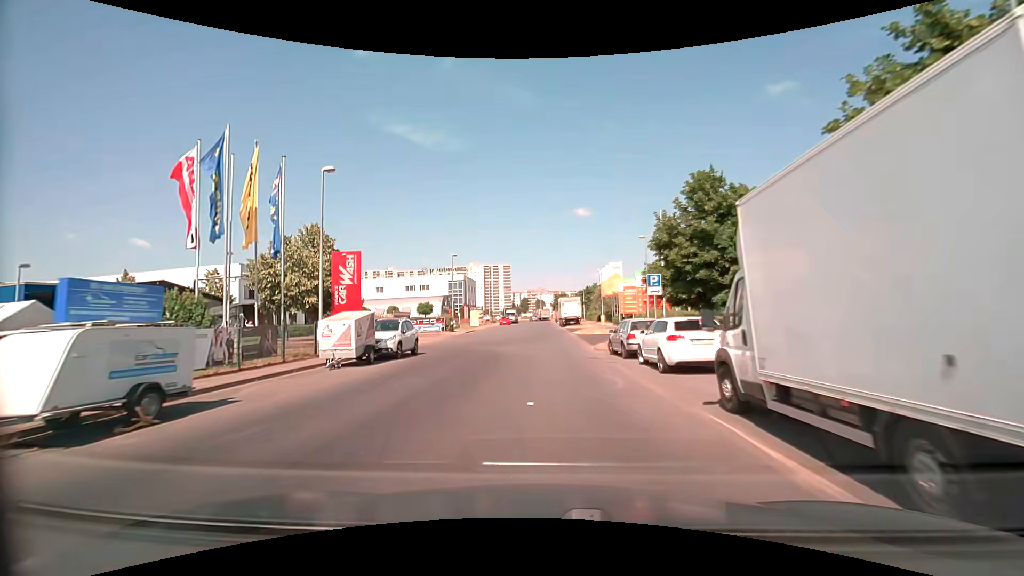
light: Day
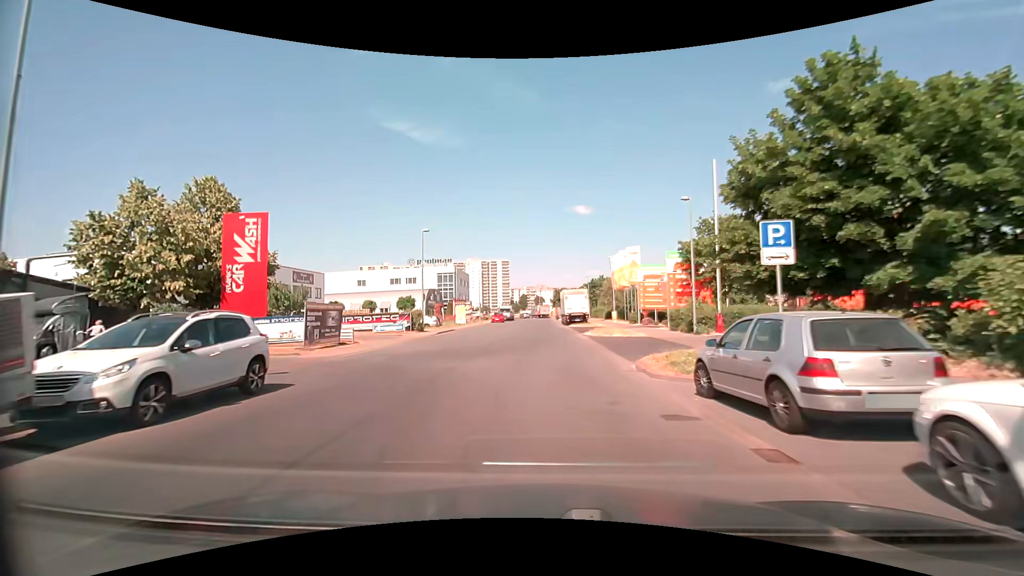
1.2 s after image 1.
(-0.1, +12.0) m; -1°
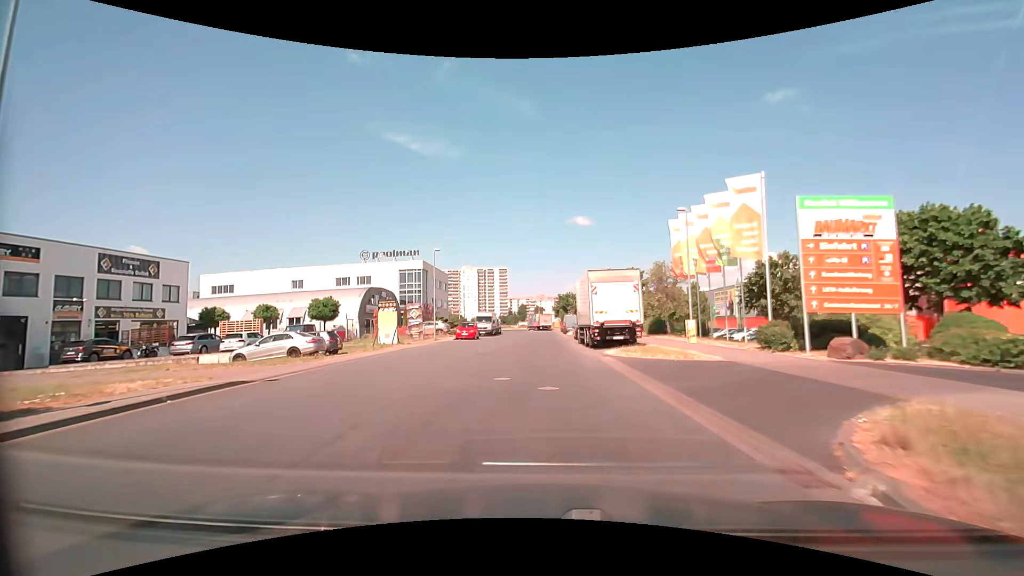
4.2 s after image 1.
(+0.2, +29.3) m; 0°
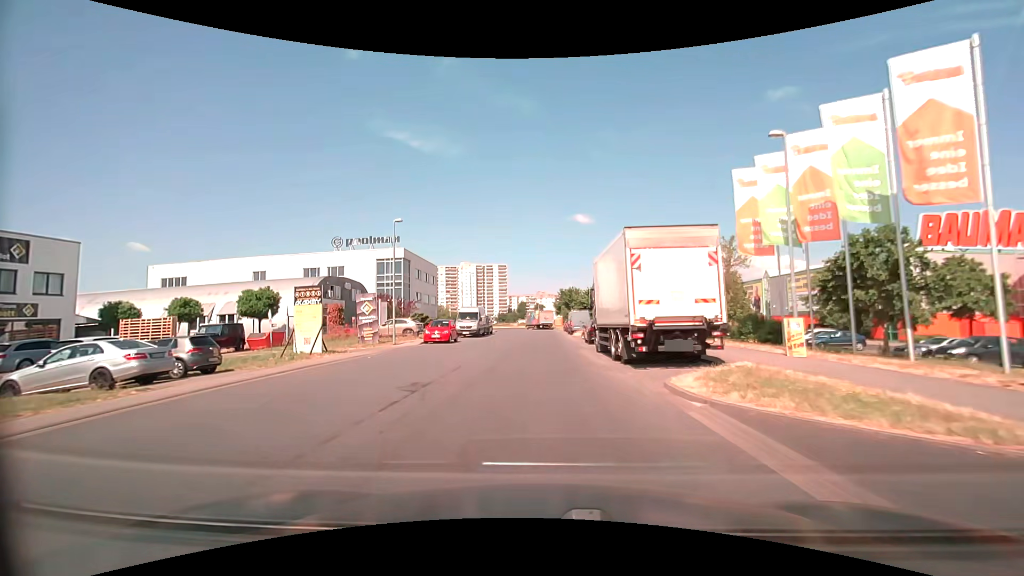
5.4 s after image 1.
(0.0, +11.2) m; 0°
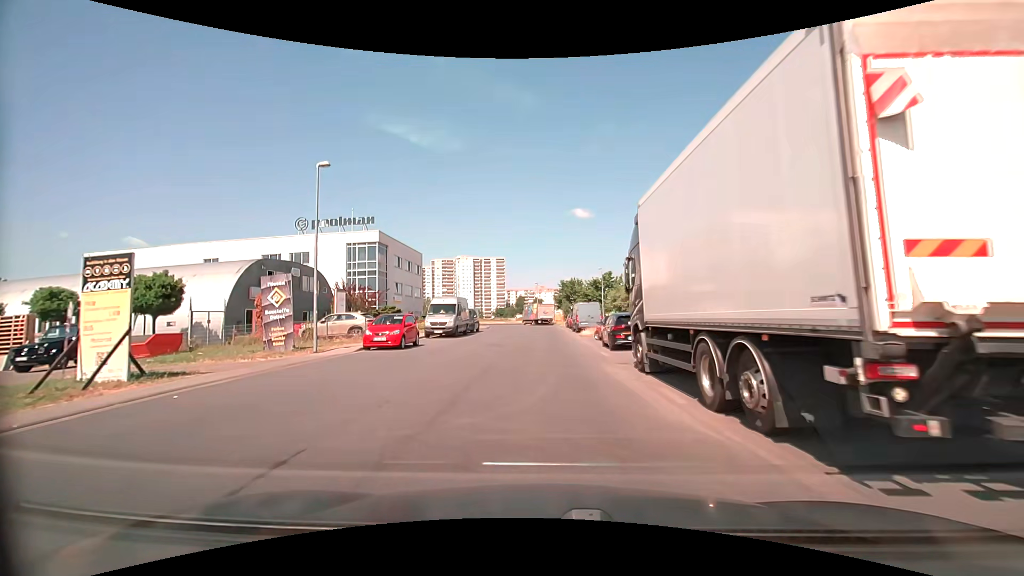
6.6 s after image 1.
(+0.1, +9.9) m; +1°
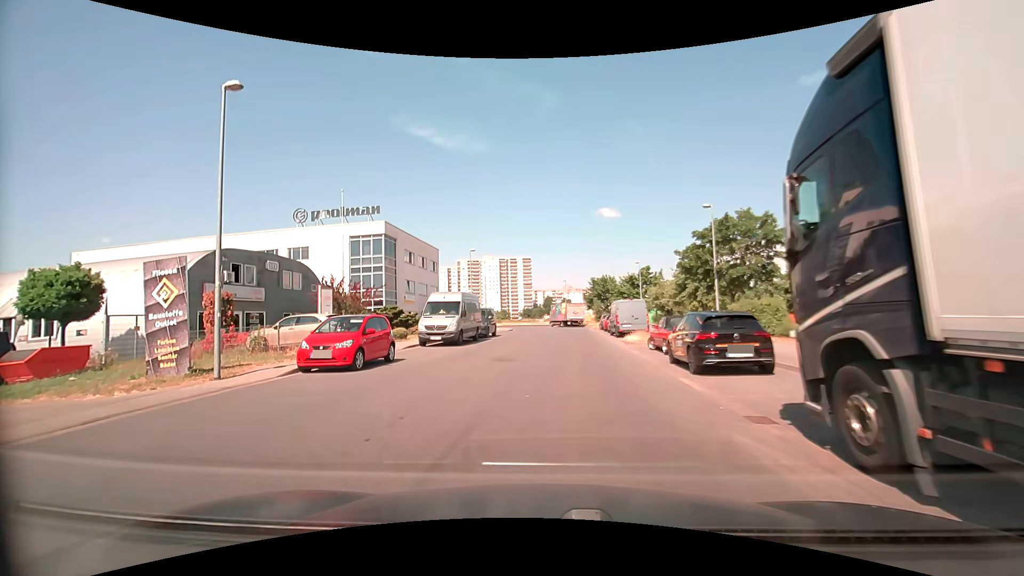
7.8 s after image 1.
(-0.1, +7.3) m; -3°
